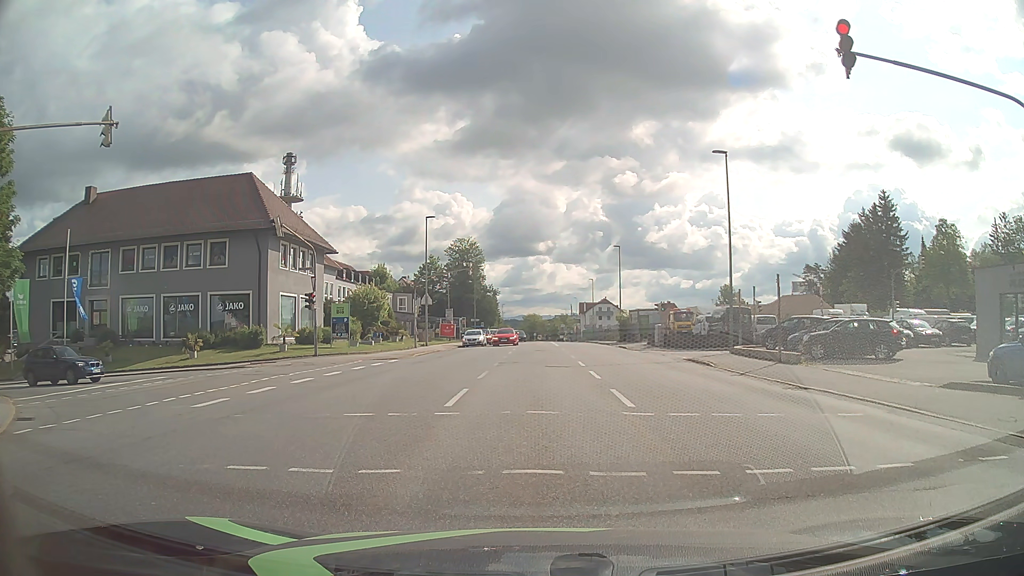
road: tertiary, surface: asphalt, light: Day
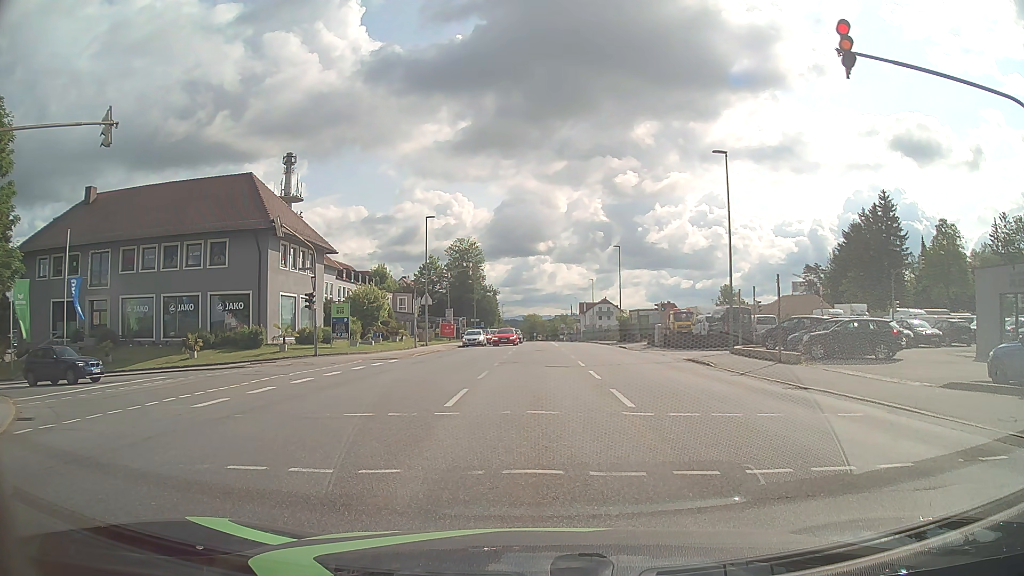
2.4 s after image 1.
(0.0, 0.0) m; 0°
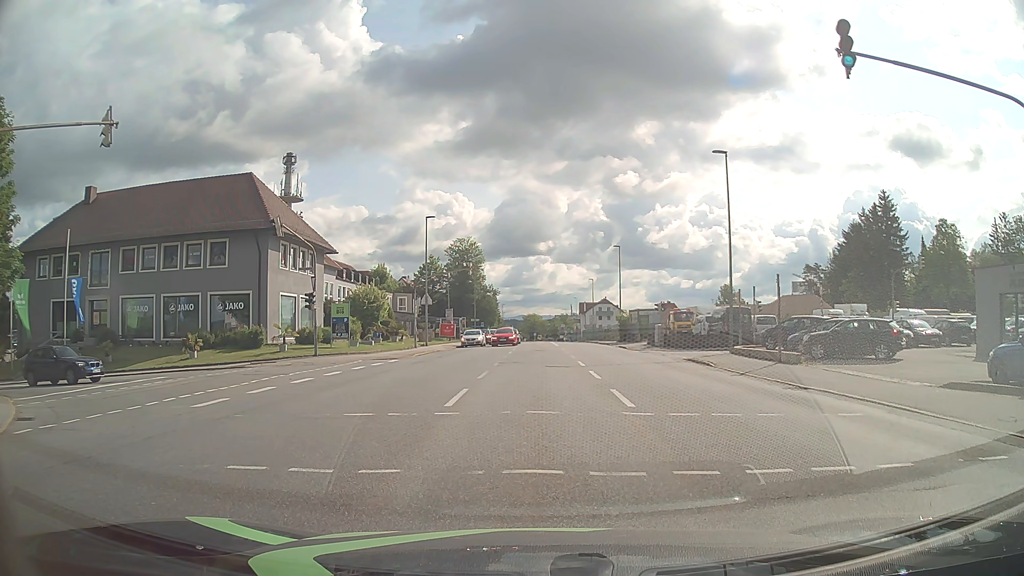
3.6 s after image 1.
(0.0, 0.0) m; 0°
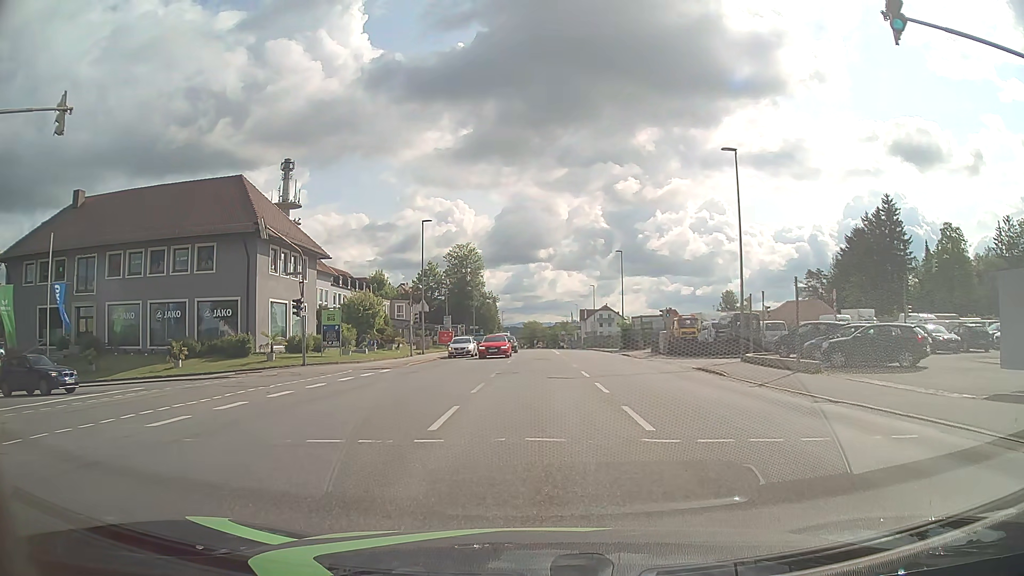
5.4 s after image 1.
(0.0, +2.1) m; +1°
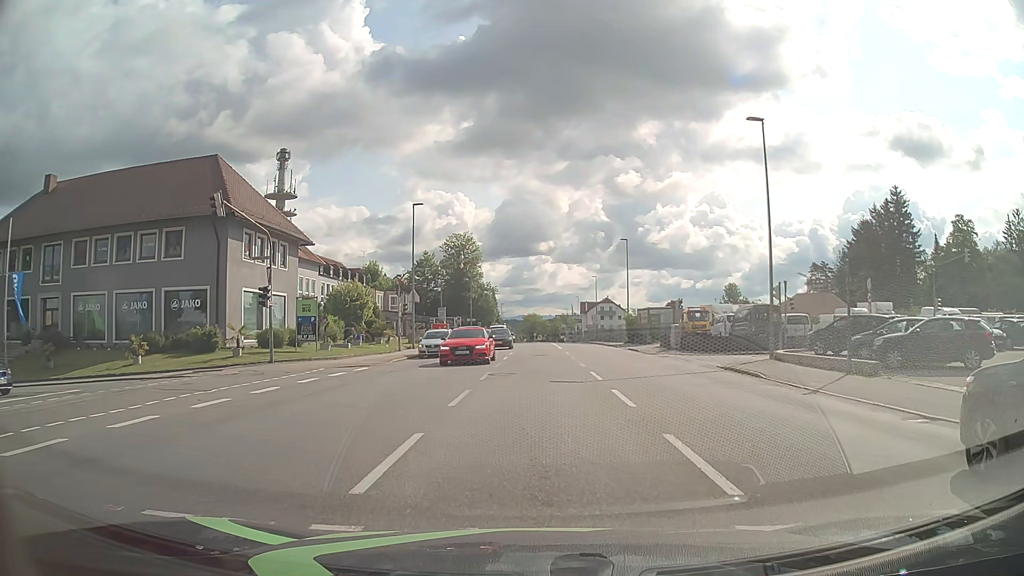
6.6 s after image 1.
(-0.1, +4.2) m; -1°
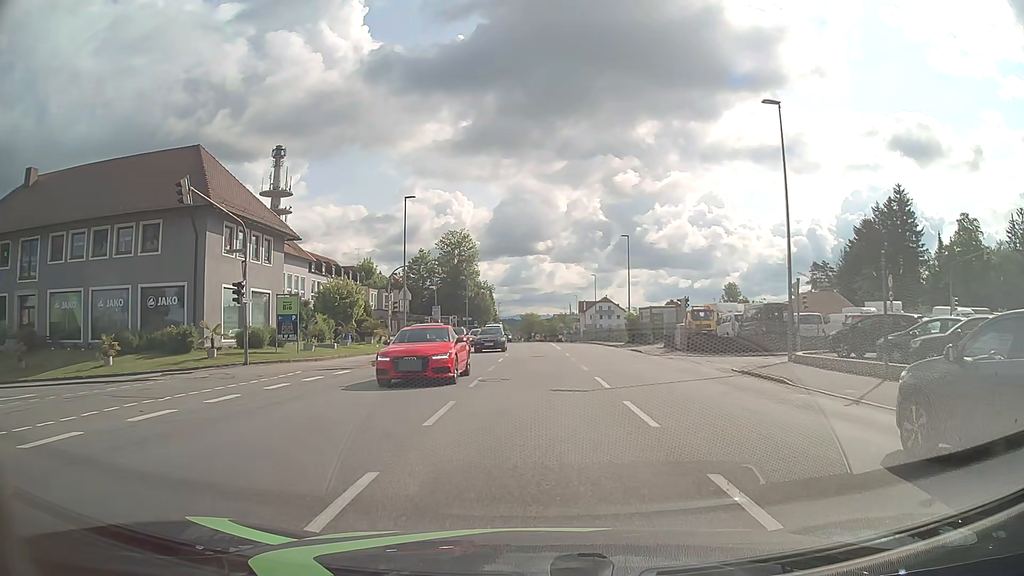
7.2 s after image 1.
(0.0, +2.3) m; -1°
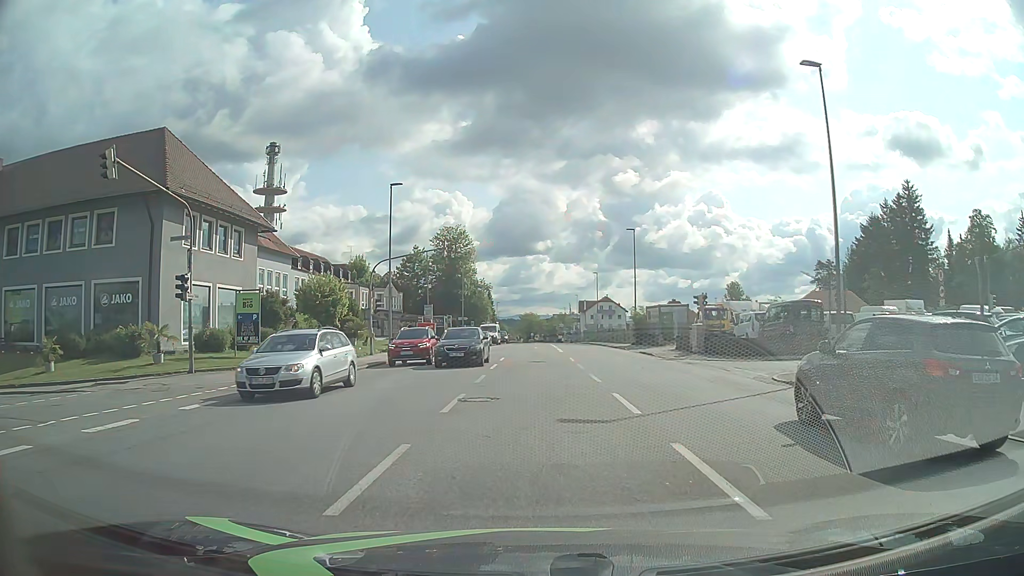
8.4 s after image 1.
(+0.1, +4.3) m; +1°
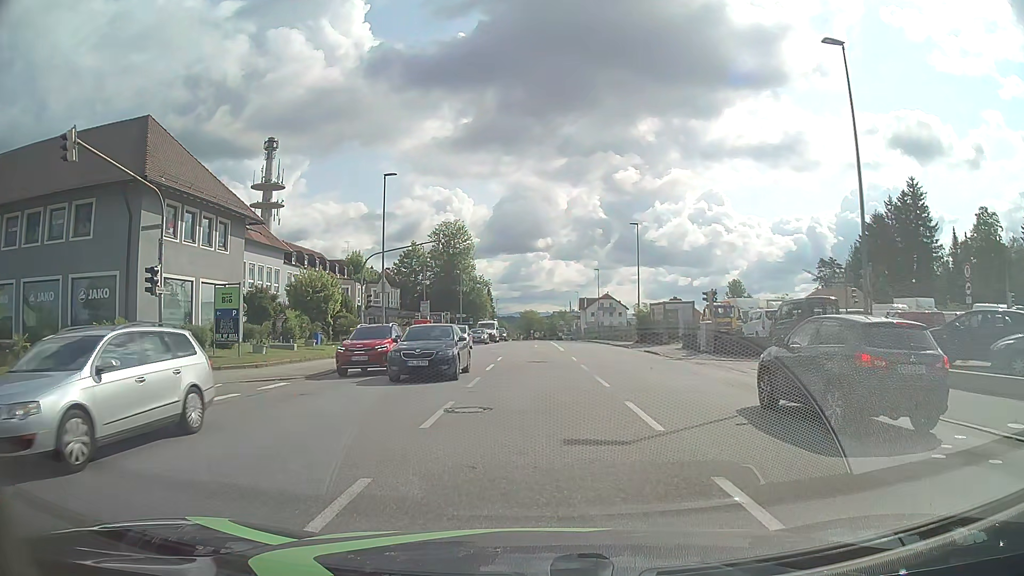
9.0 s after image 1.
(0.0, +1.8) m; 0°
